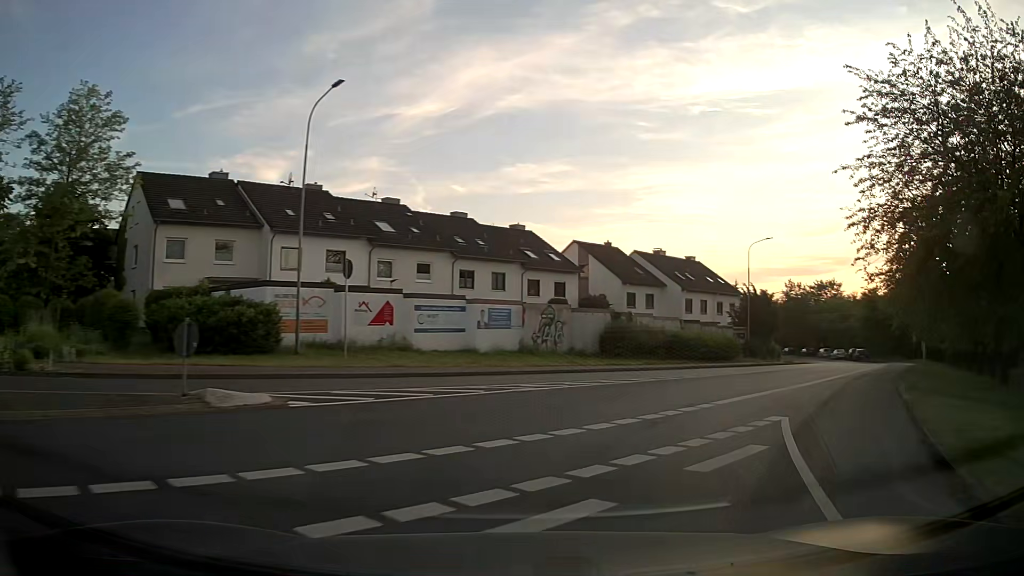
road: tertiary_link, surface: asphalt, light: Day
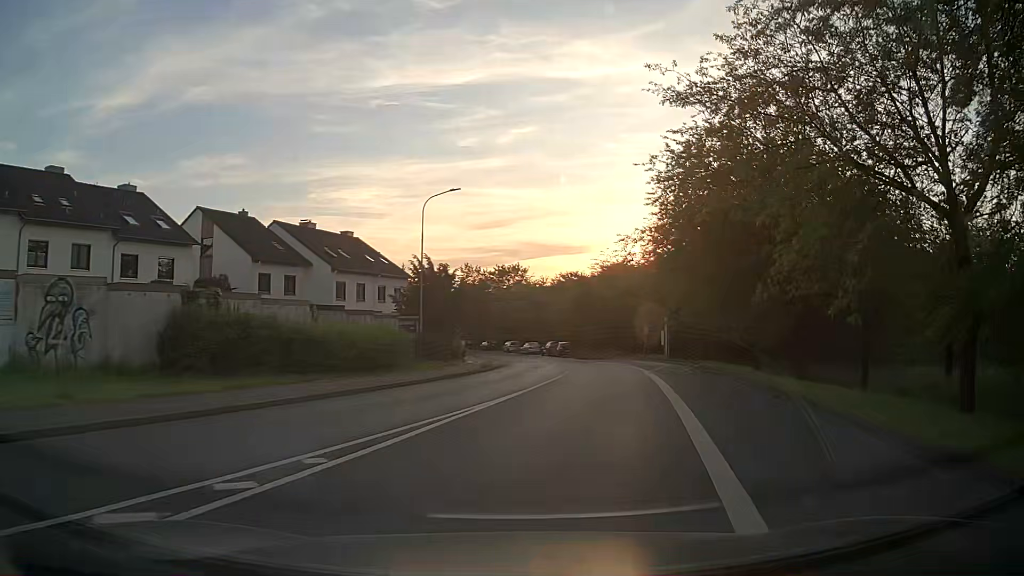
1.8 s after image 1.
(+4.4, +15.1) m; +29°
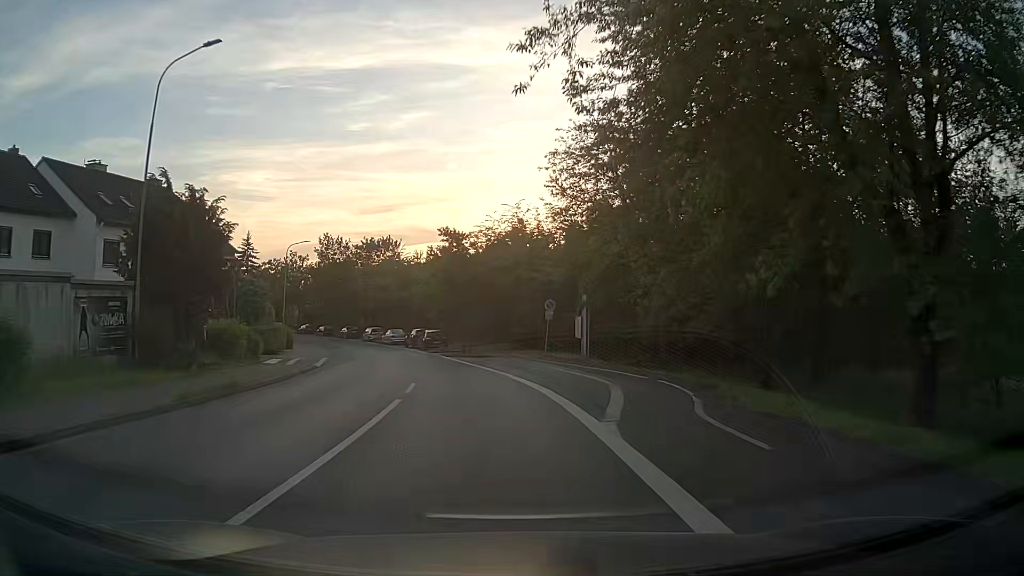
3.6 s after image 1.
(+2.4, +17.9) m; +10°
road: tertiary
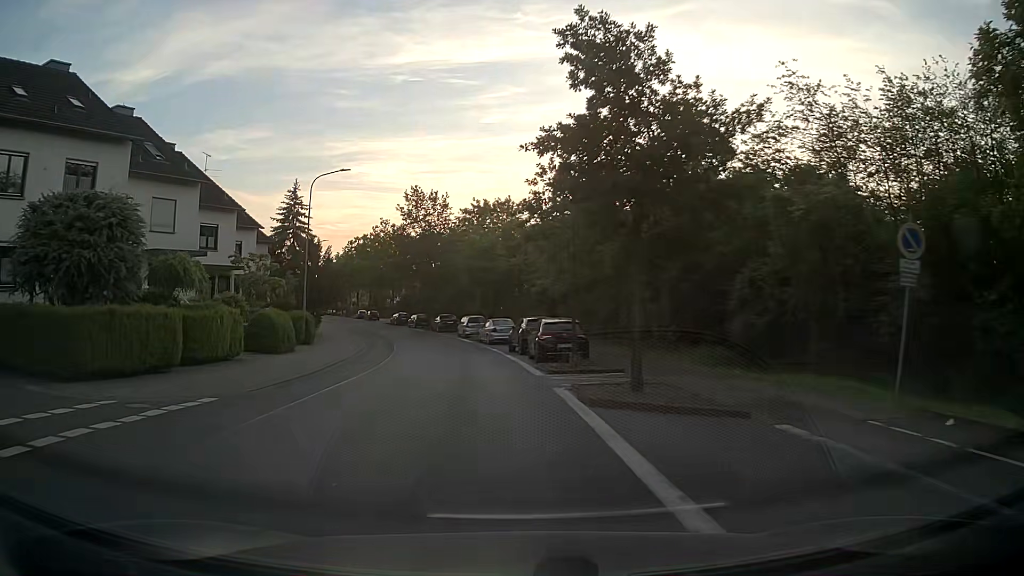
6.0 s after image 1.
(-2.1, +25.9) m; -11°
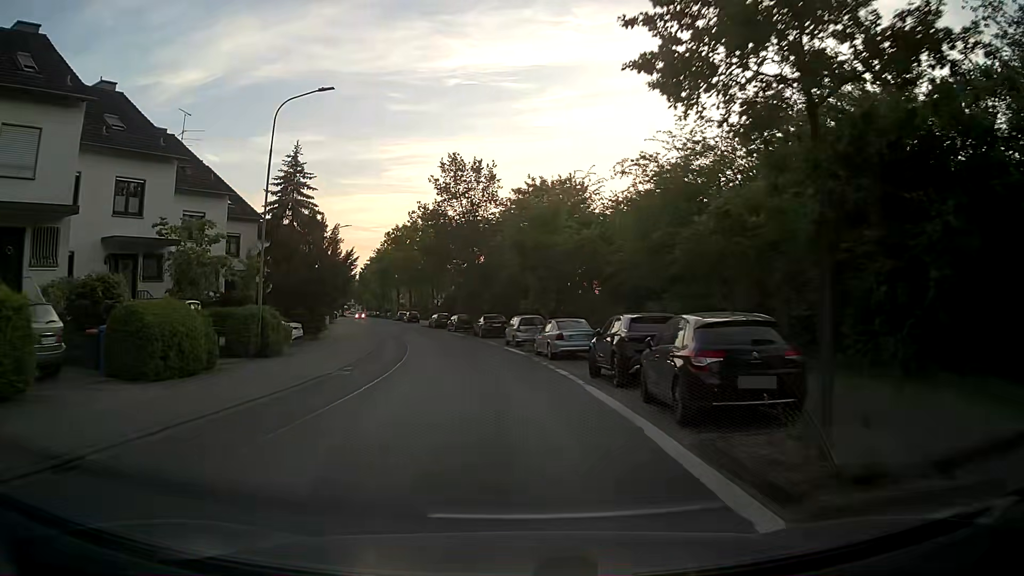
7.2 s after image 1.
(-0.7, +13.6) m; -5°
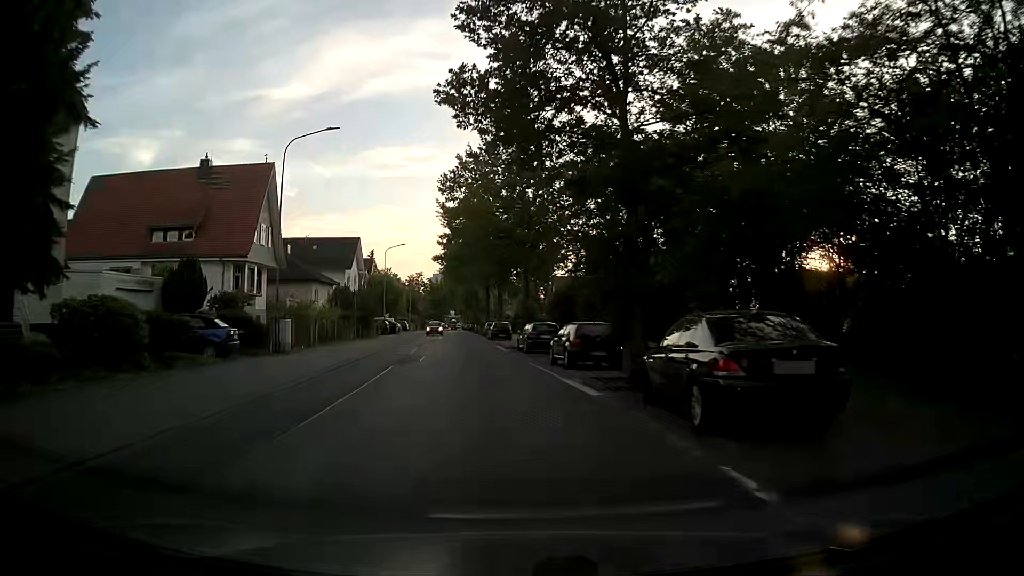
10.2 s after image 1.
(-2.8, +35.2) m; -10°
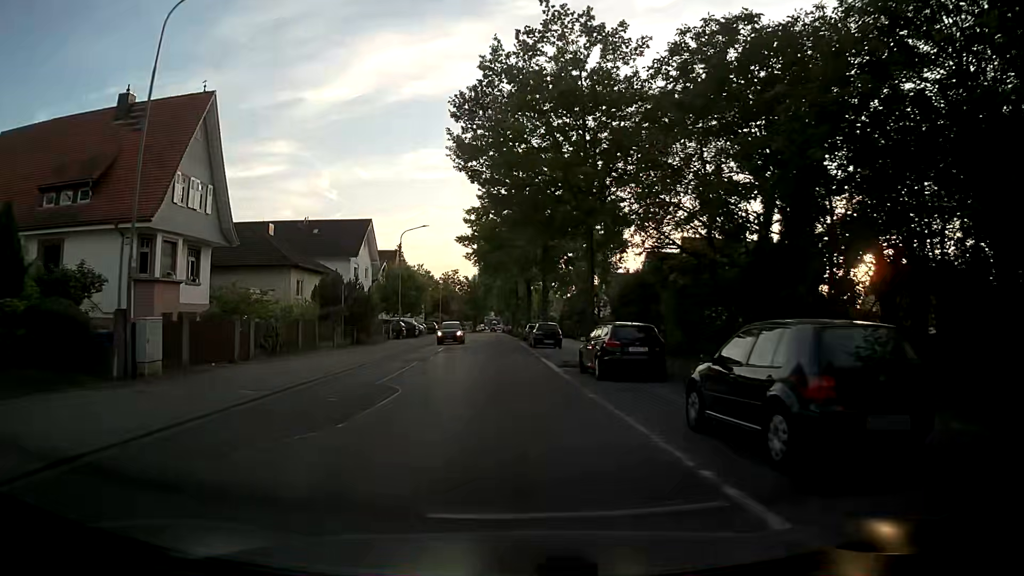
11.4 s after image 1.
(-0.4, +14.4) m; -4°
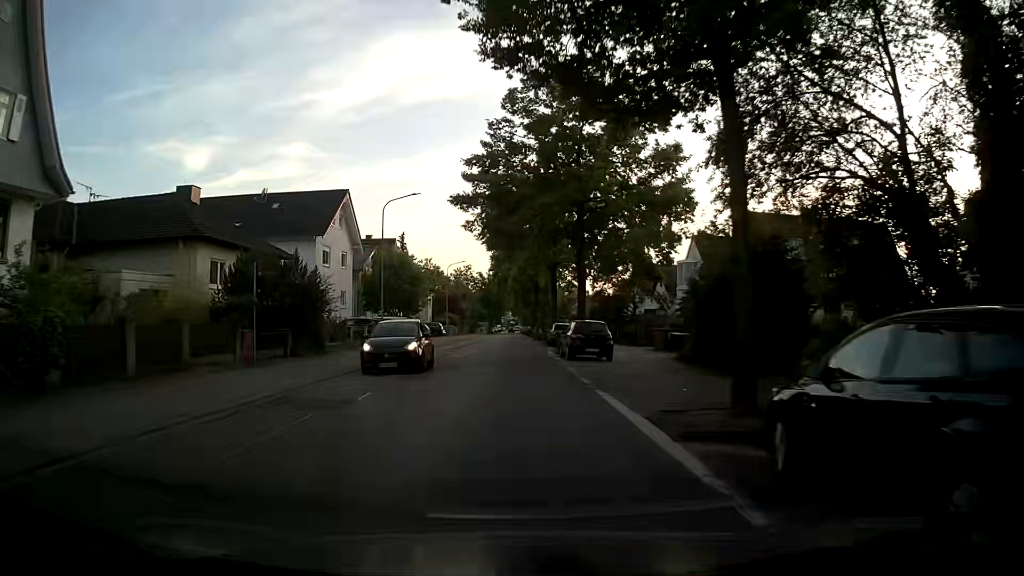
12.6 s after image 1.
(-0.1, +14.5) m; -1°
(0, +10) (0, +20) (-1, +30) (-1, +40) (-1, +50) (-1, +60) (-1, +70) (-1, +80) (-1, +90) (-1, +100) m
